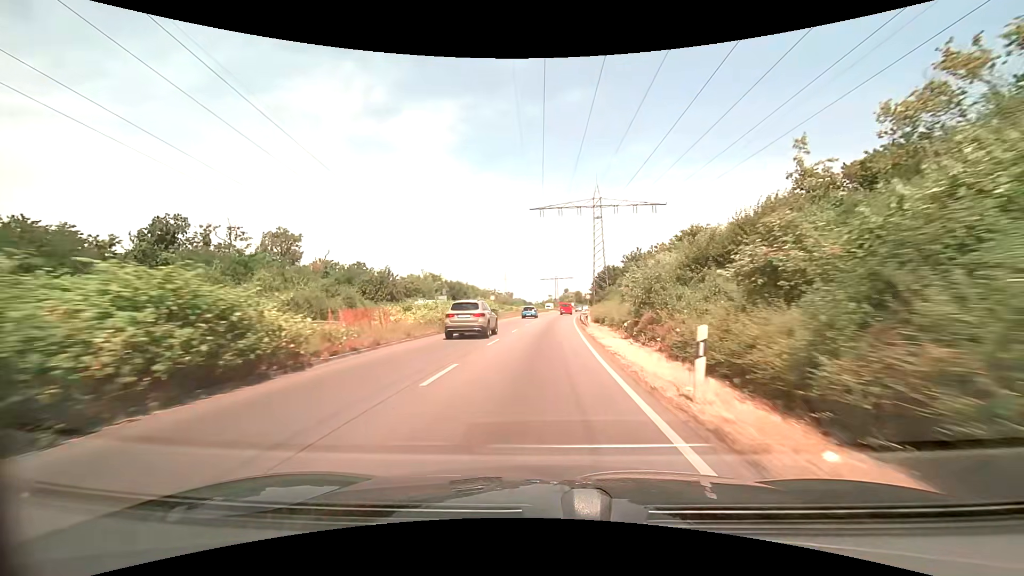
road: trunk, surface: asphalt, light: Day
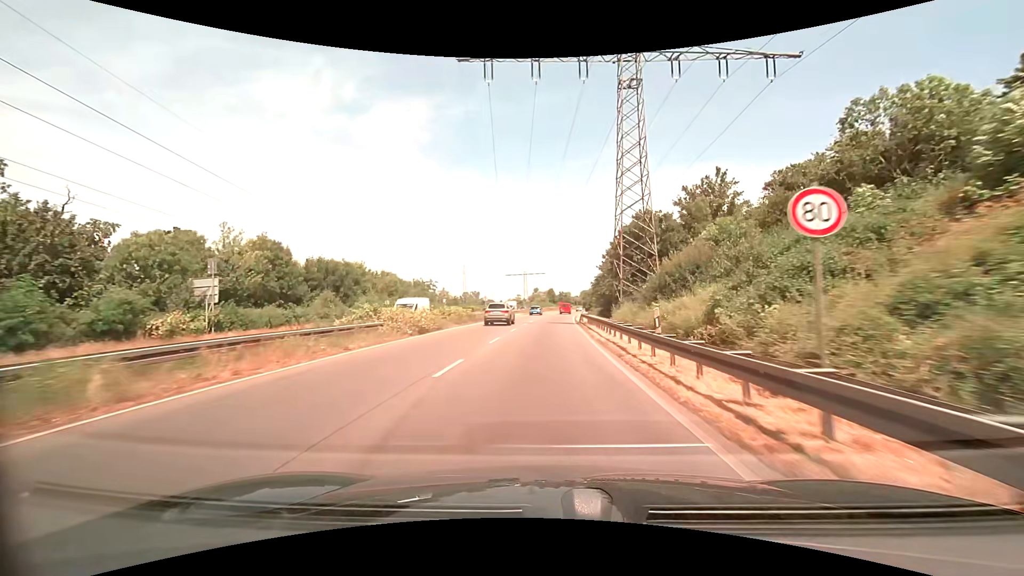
(+1.0, +52.8) m; +3°
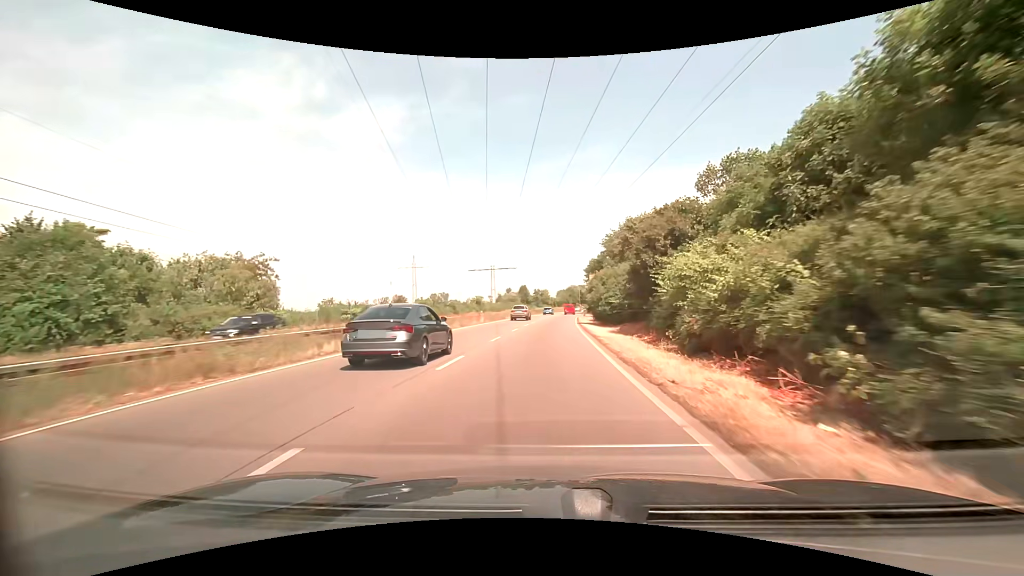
(+1.5, +52.8) m; +3°
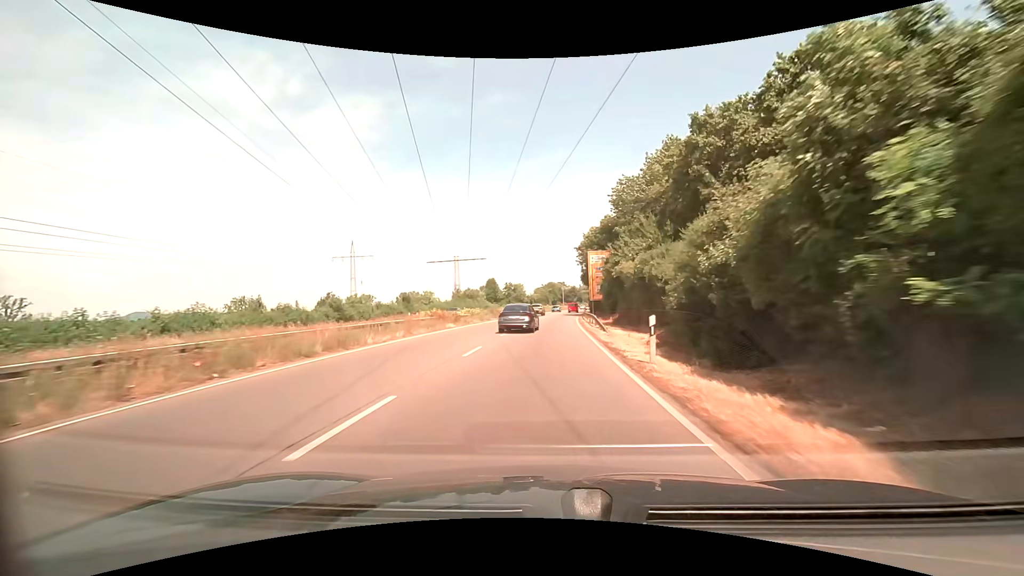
(+1.0, +42.2) m; +3°
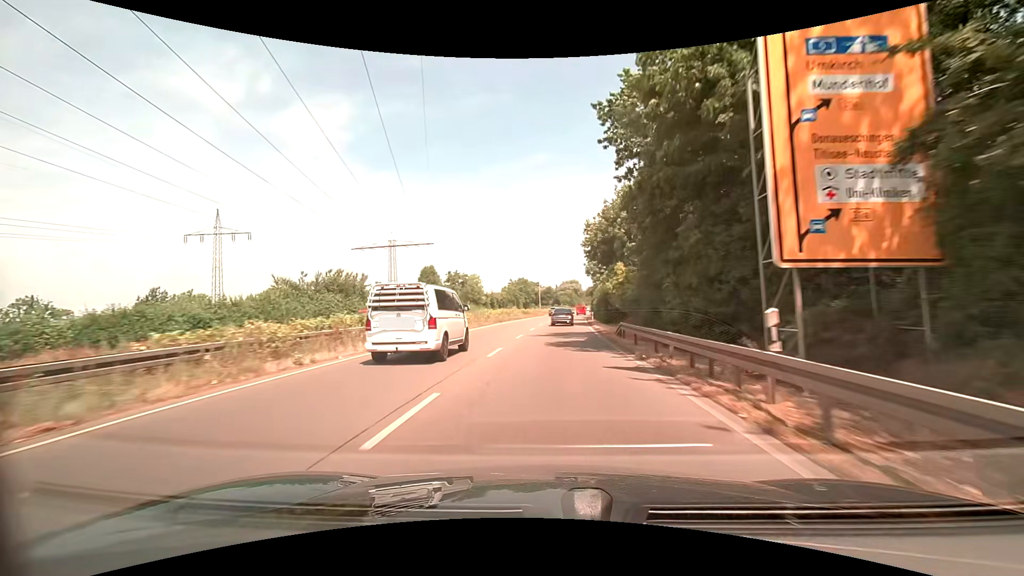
(+1.1, +53.8) m; +3°
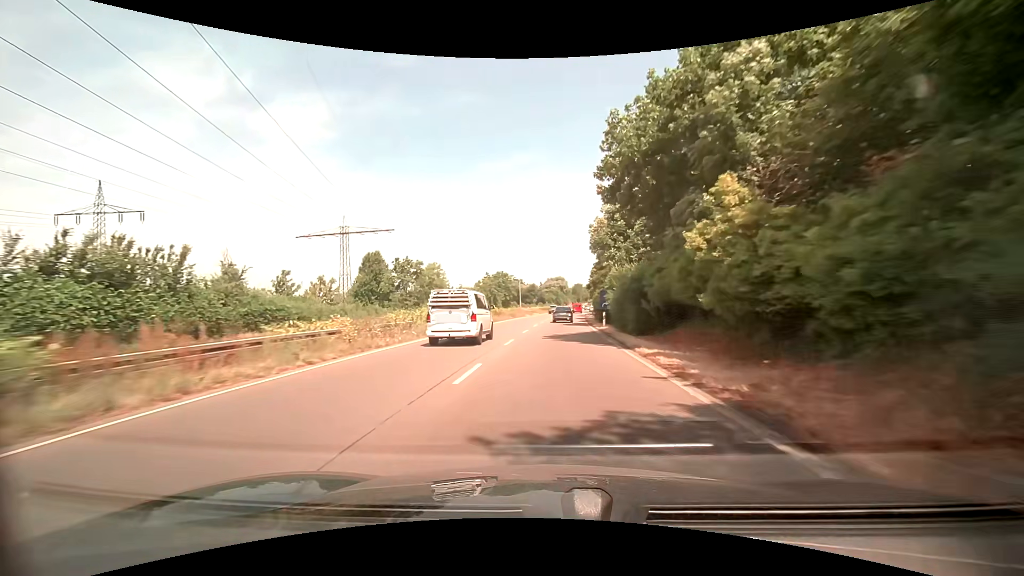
(+0.4, +23.1) m; +2°
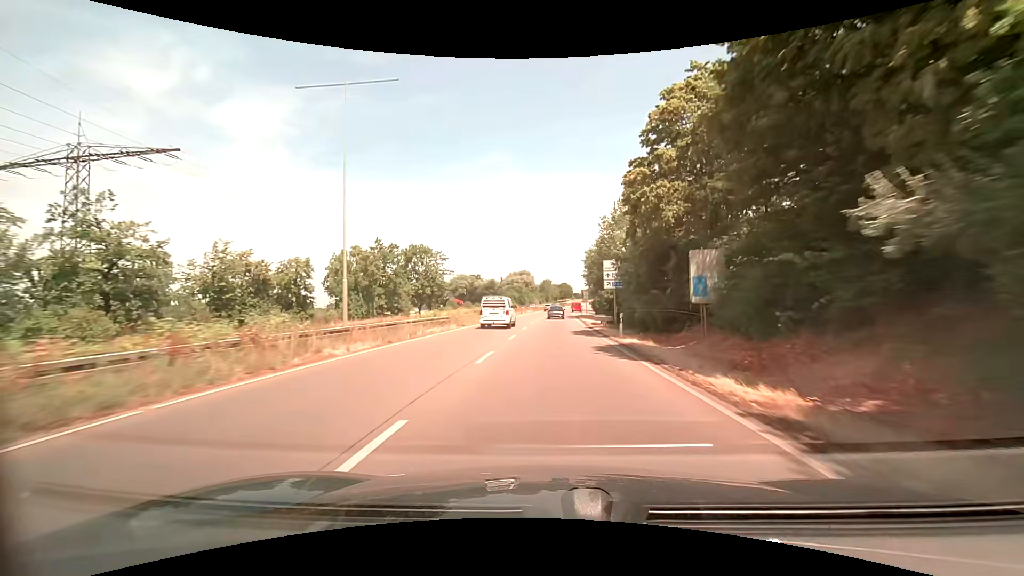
(+2.5, +59.9) m; +4°
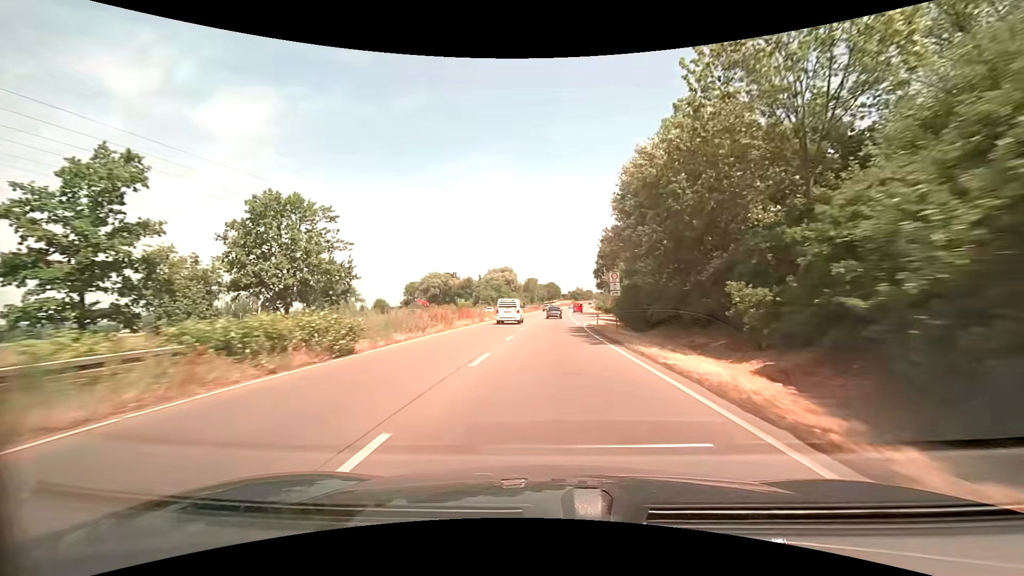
(+0.4, +36.8) m; +1°
(0, +10) (0, +20) (0, +30) (+1, +40) (+1, +50) (+1, +60) (+2, +70) (+2, +80) (+3, +90) (+3, +100) m
